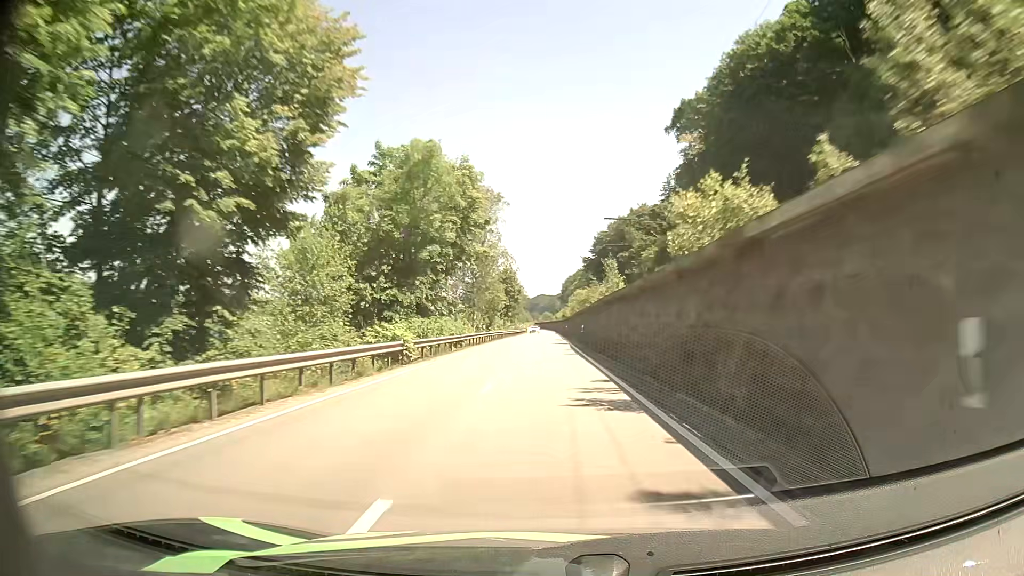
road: primary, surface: asphalt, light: Day
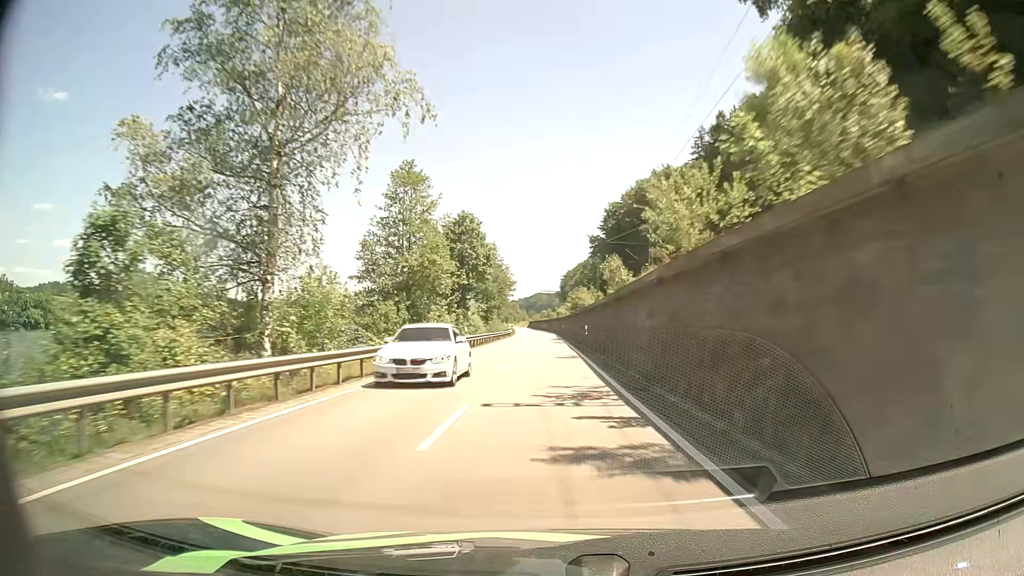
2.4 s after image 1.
(+0.5, +53.4) m; 0°
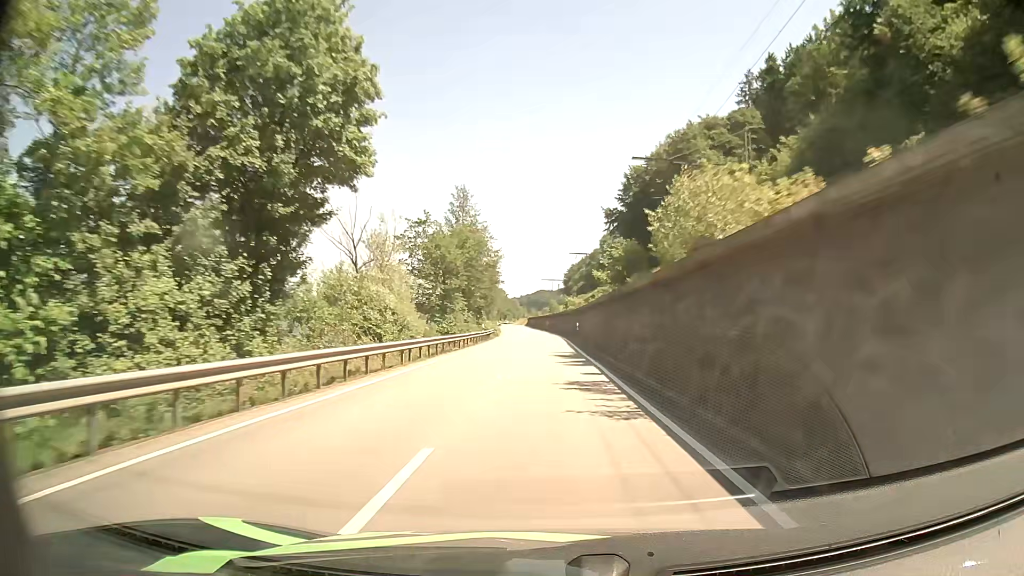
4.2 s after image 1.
(0.0, +40.2) m; -1°
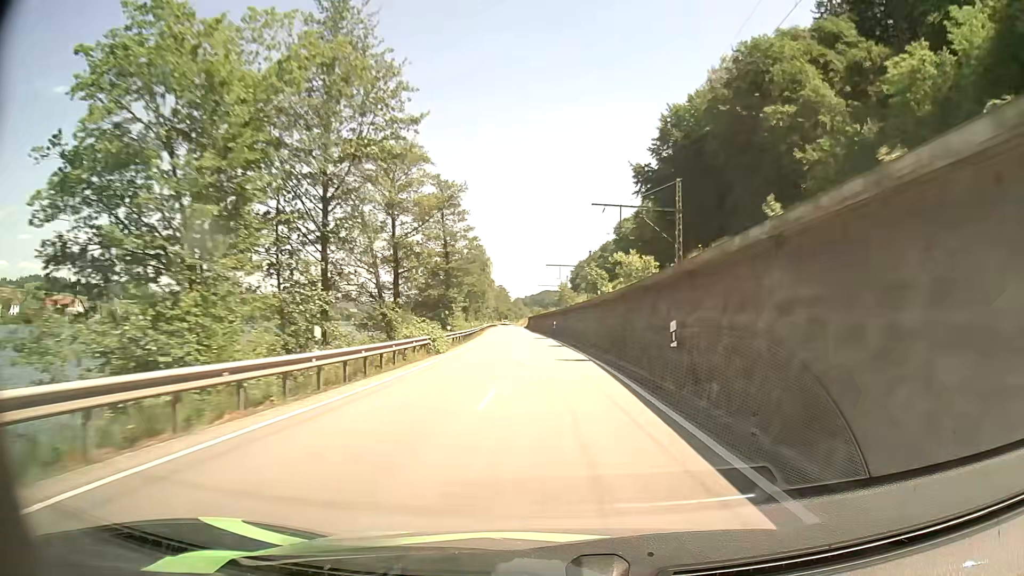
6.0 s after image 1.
(+0.2, +40.3) m; 0°
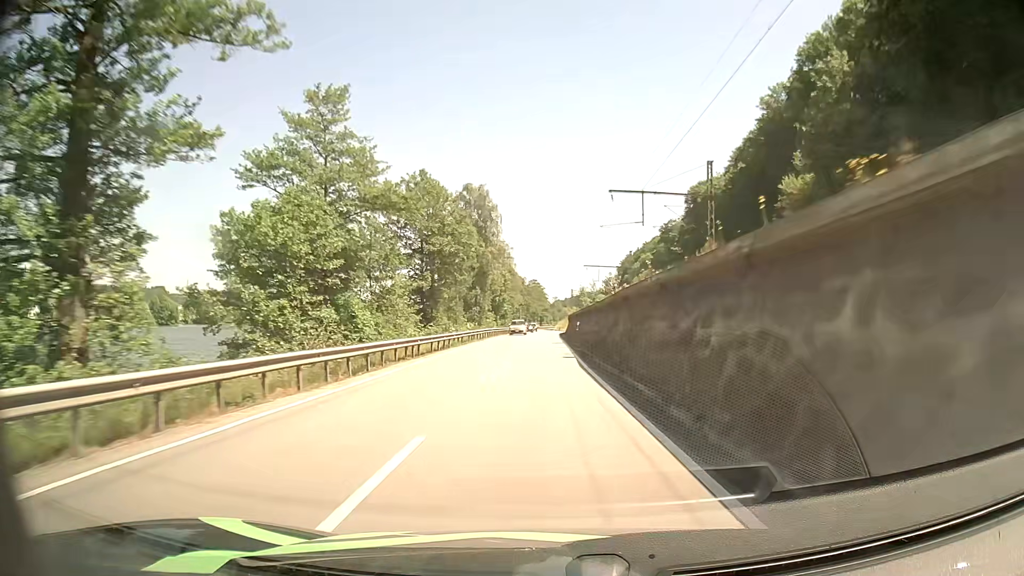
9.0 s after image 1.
(-1.6, +66.1) m; -3°
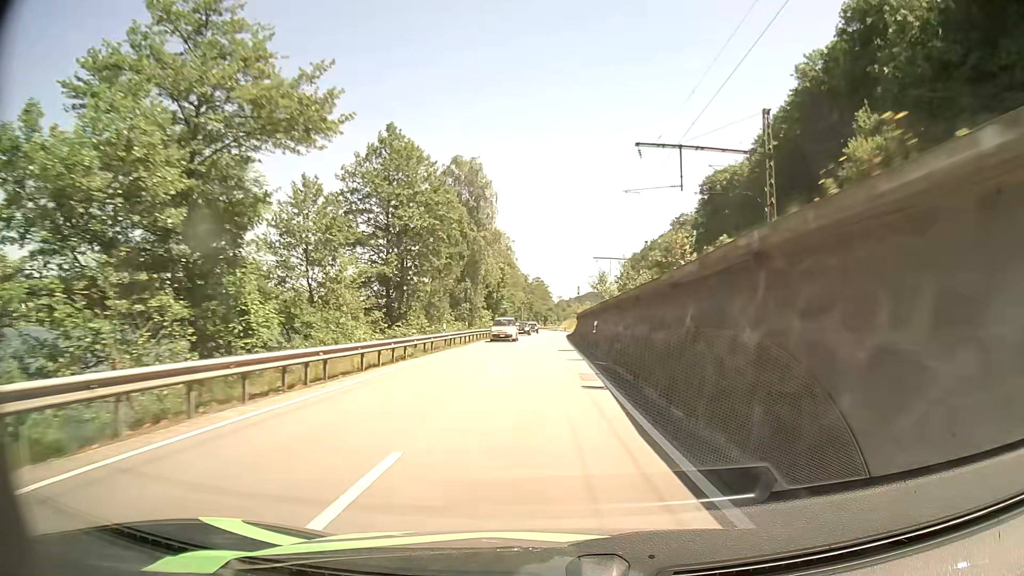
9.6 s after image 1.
(-0.1, +12.9) m; 0°
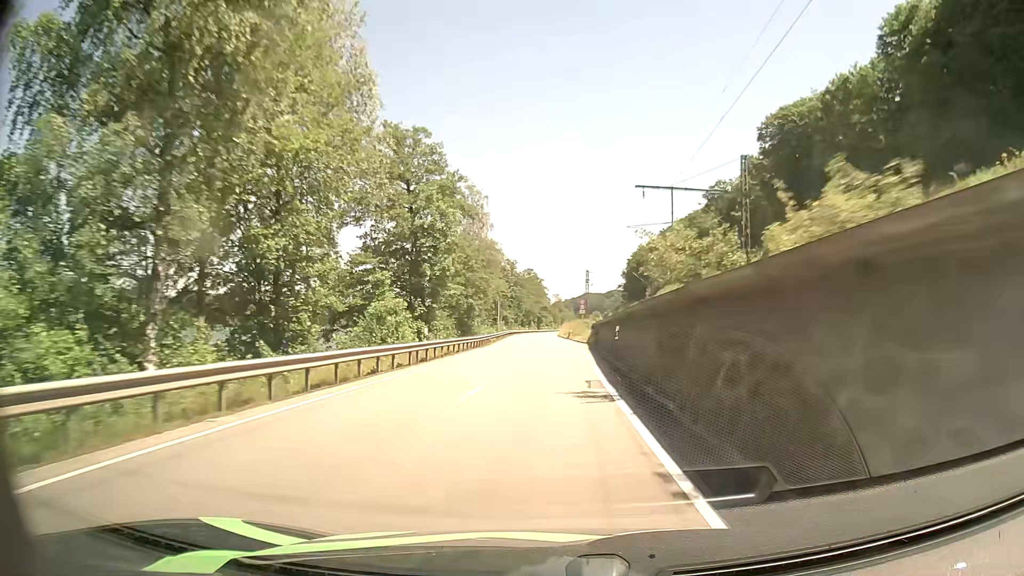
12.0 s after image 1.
(+0.2, +51.3) m; 0°
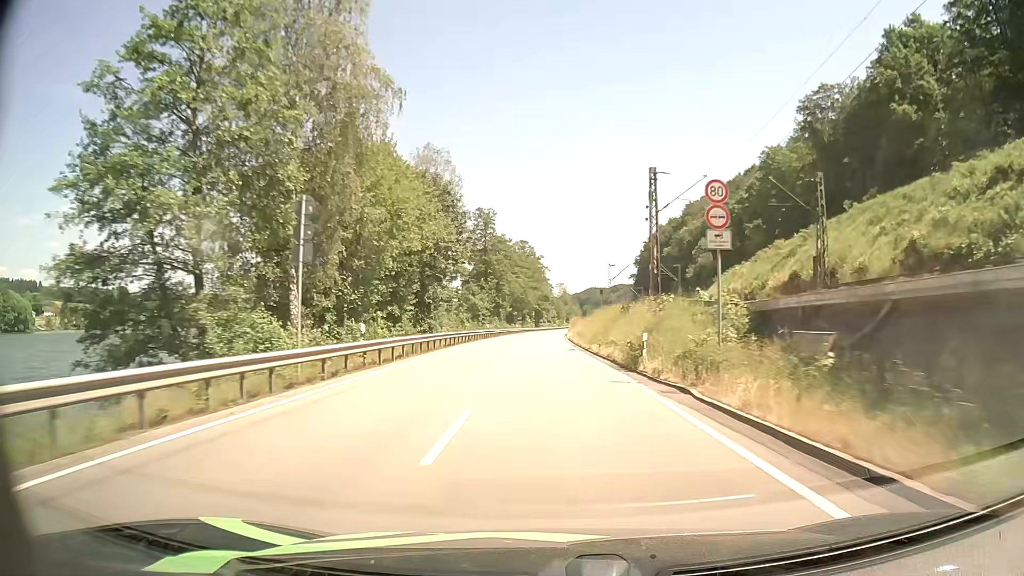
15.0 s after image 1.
(+0.1, +64.6) m; 0°
(0, +10) (0, +20) (0, +30) (0, +40) (0, +50) (0, +60) (0, +70) (0, +80) (+1, +90) (+1, +100) m
